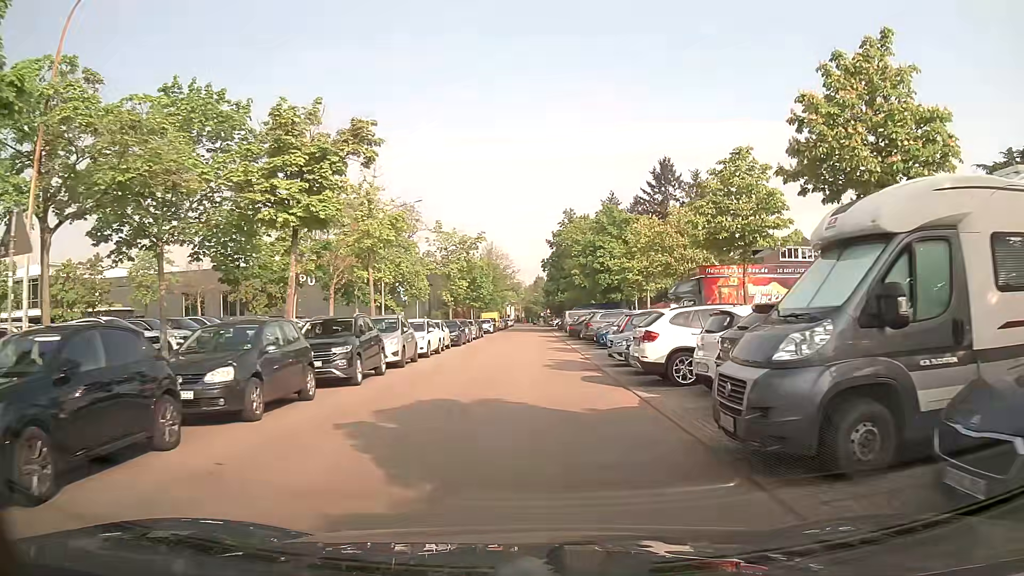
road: residential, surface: asphalt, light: Day
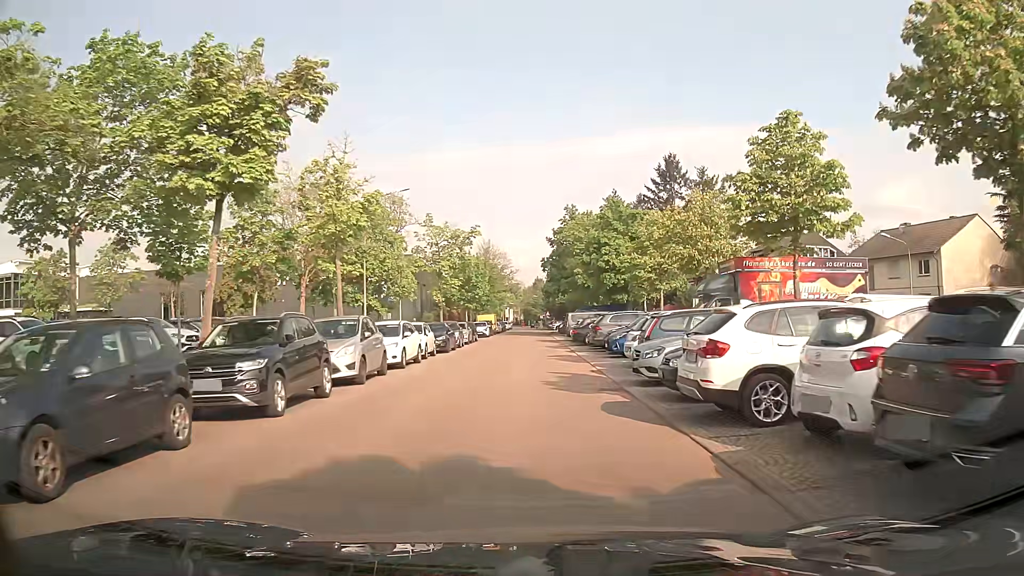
(0.0, +4.9) m; -1°
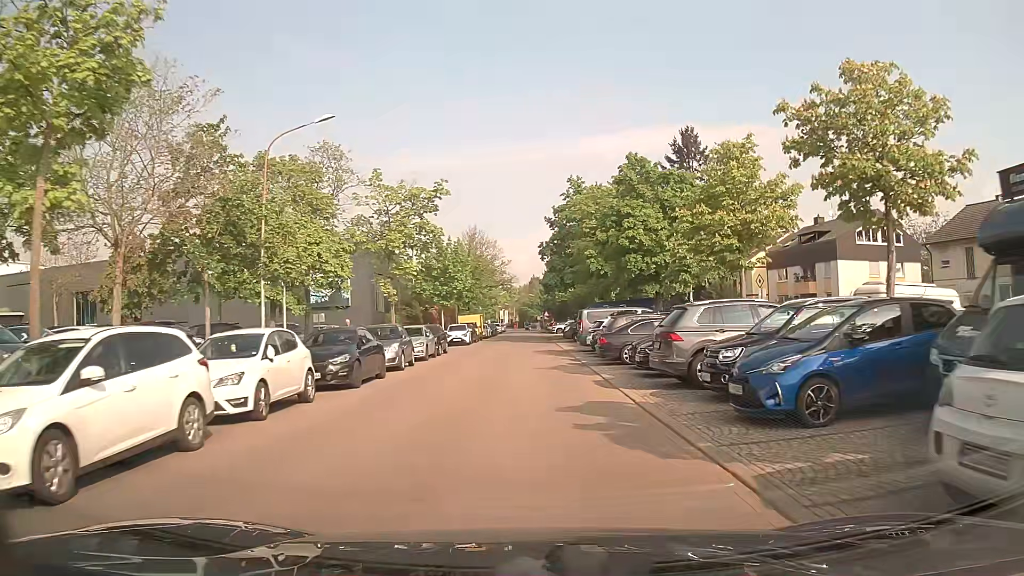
(+0.4, +16.0) m; +2°
